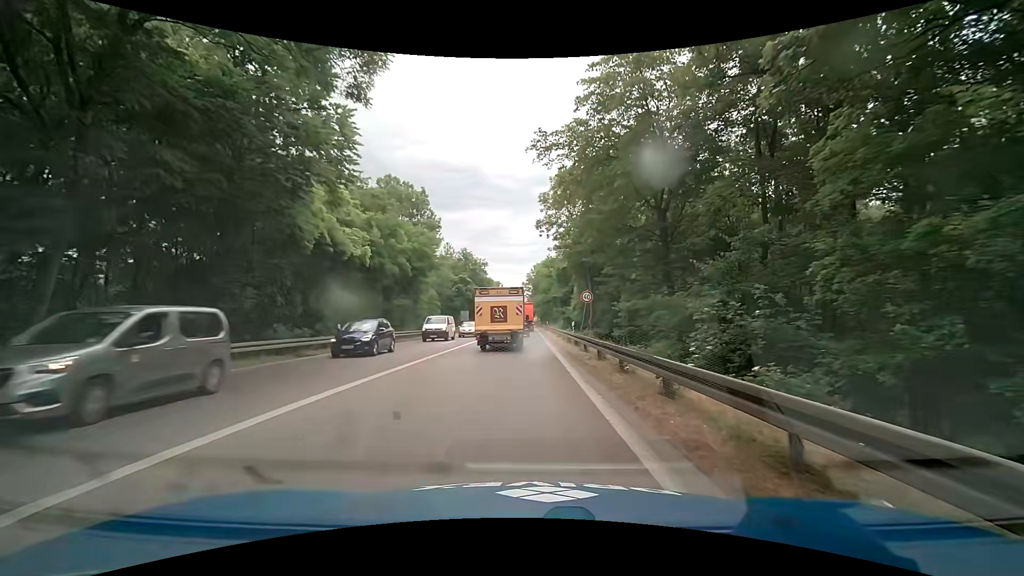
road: trunk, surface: asphalt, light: Day
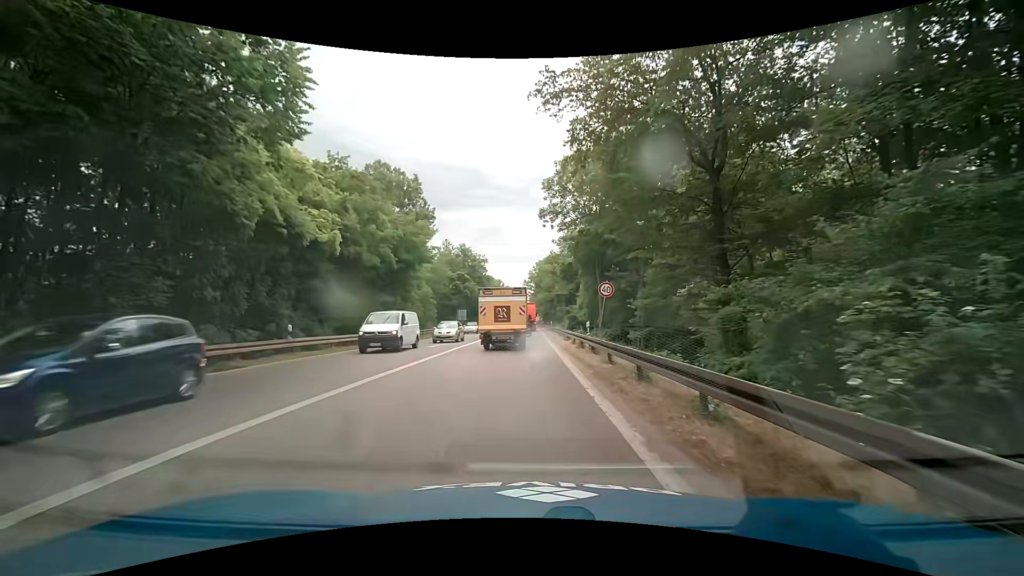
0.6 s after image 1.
(-0.1, +5.7) m; -1°
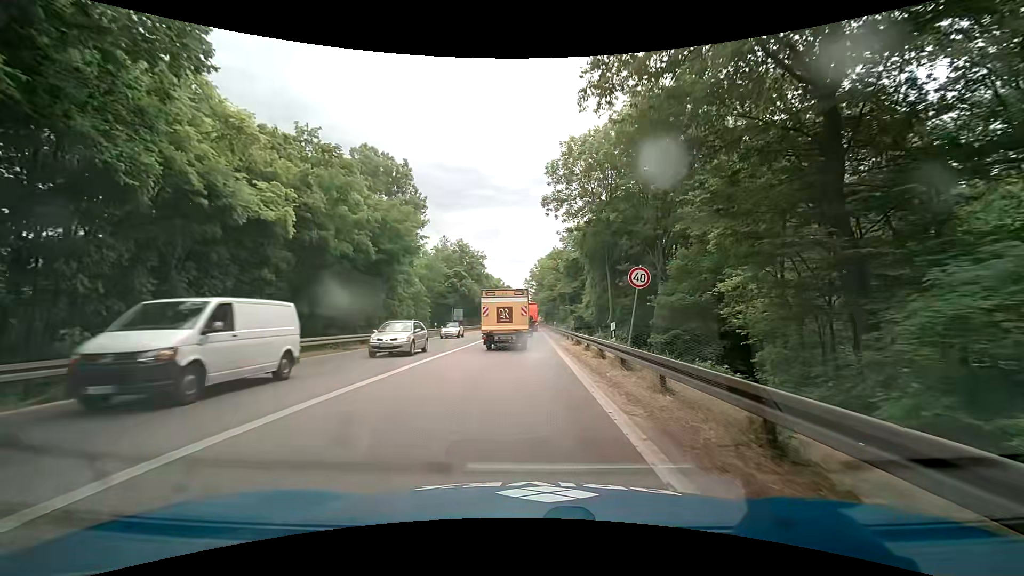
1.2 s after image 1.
(+0.1, +5.7) m; 0°
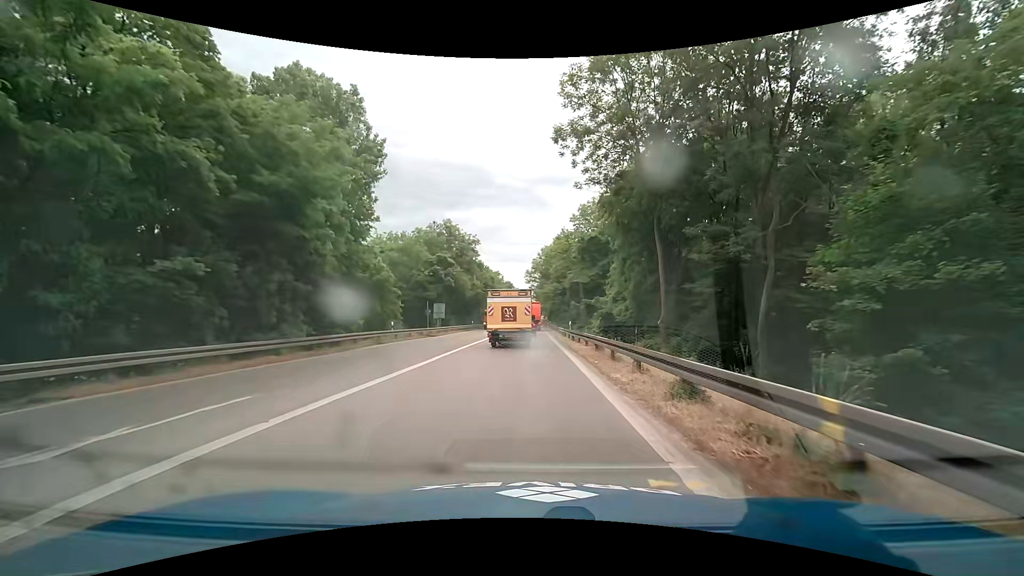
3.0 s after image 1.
(0.0, +17.1) m; 0°
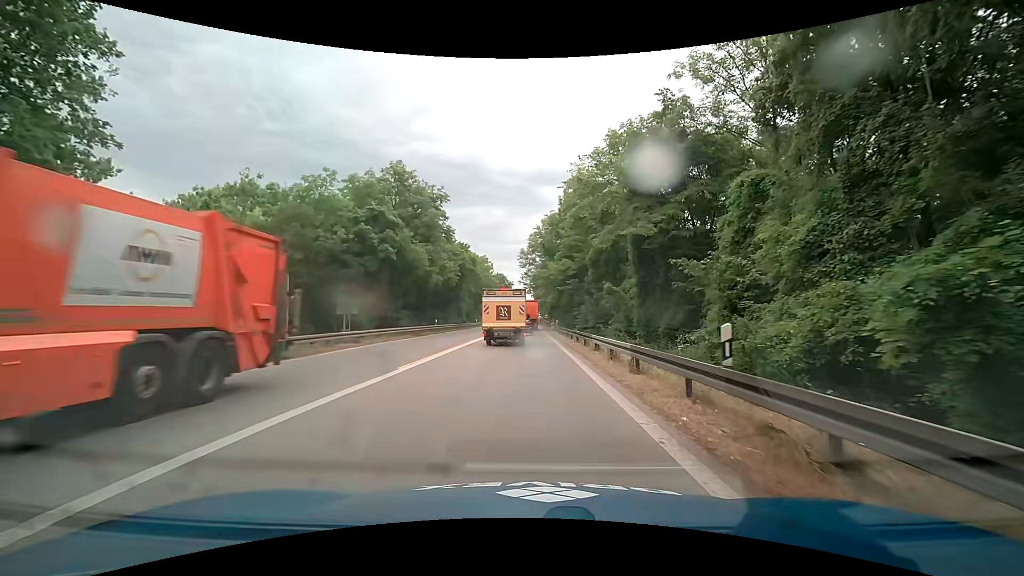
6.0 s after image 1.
(0.0, +27.7) m; 0°
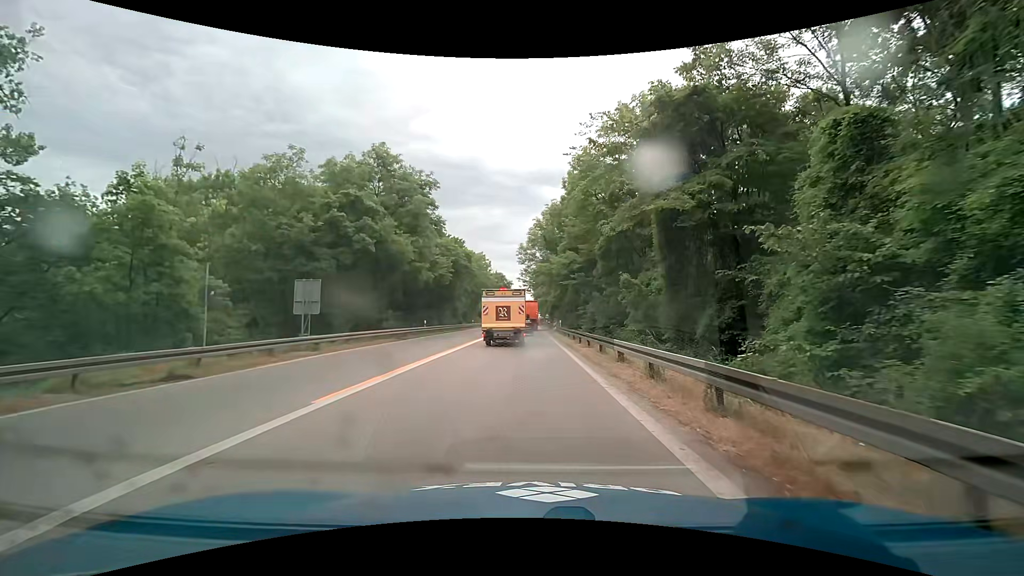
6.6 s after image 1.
(+0.1, +5.3) m; +1°
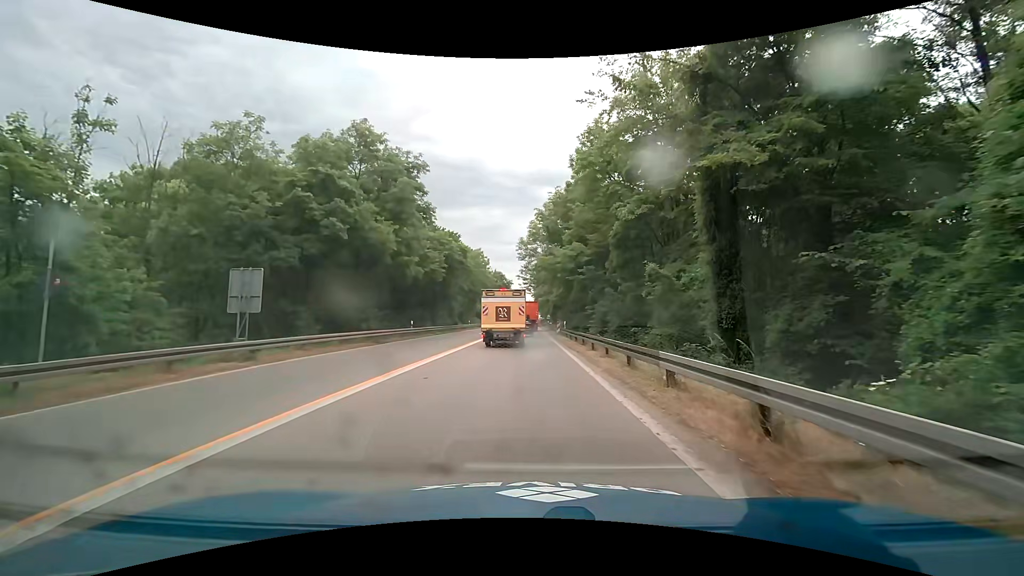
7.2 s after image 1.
(0.0, +5.3) m; 0°
